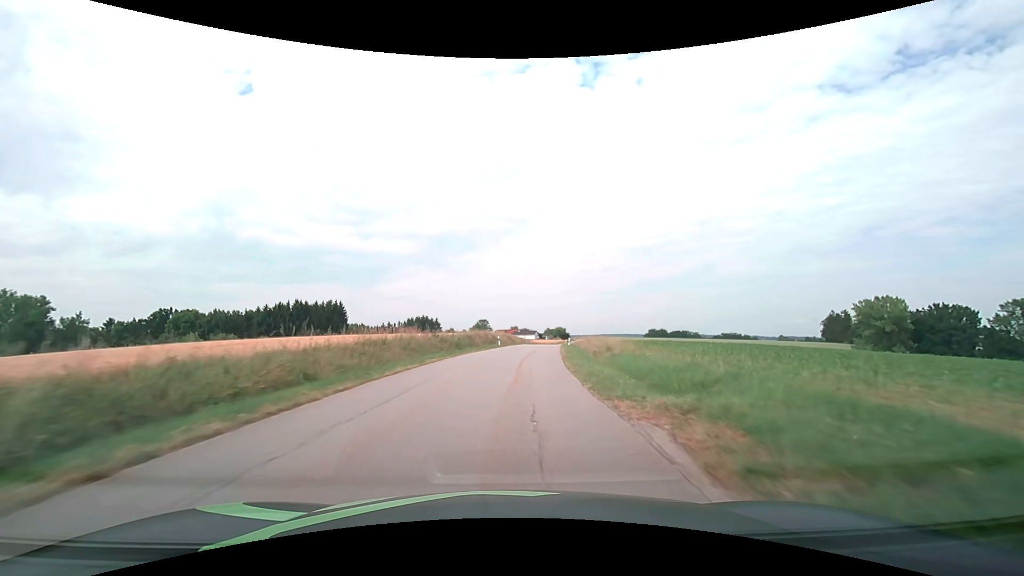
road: tertiary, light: Day
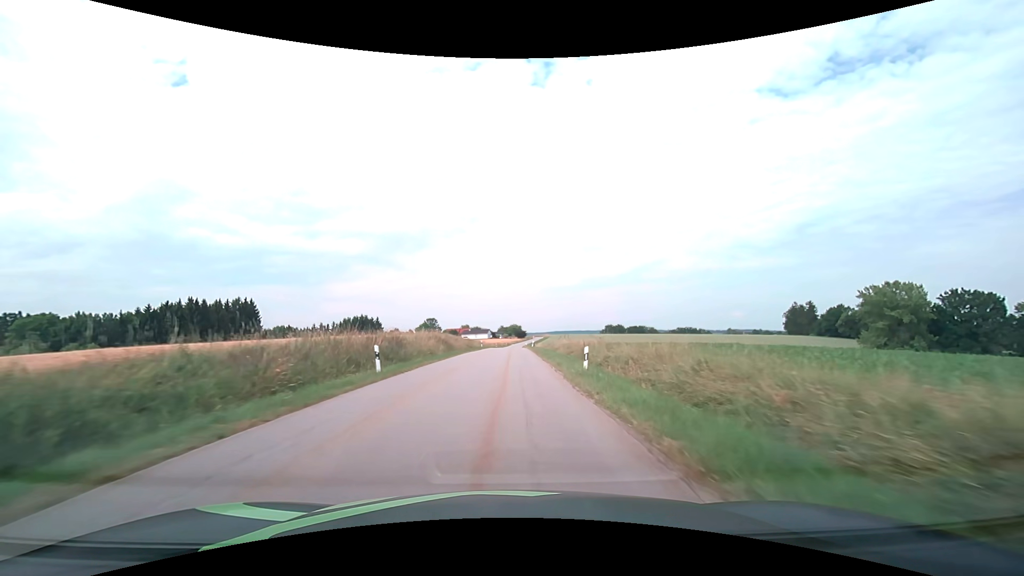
(+2.0, +33.0) m; +5°
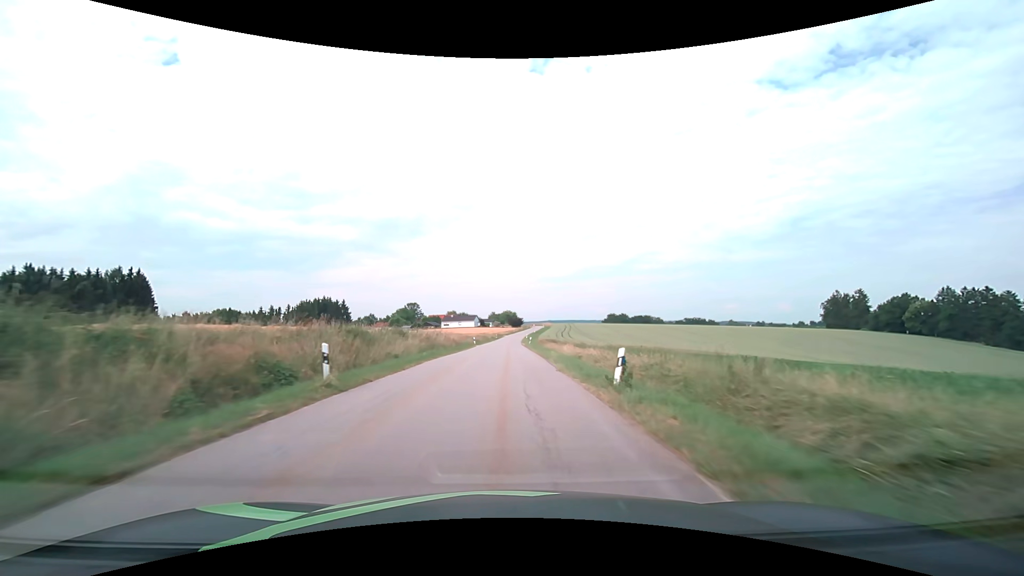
(+1.0, +55.5) m; +1°
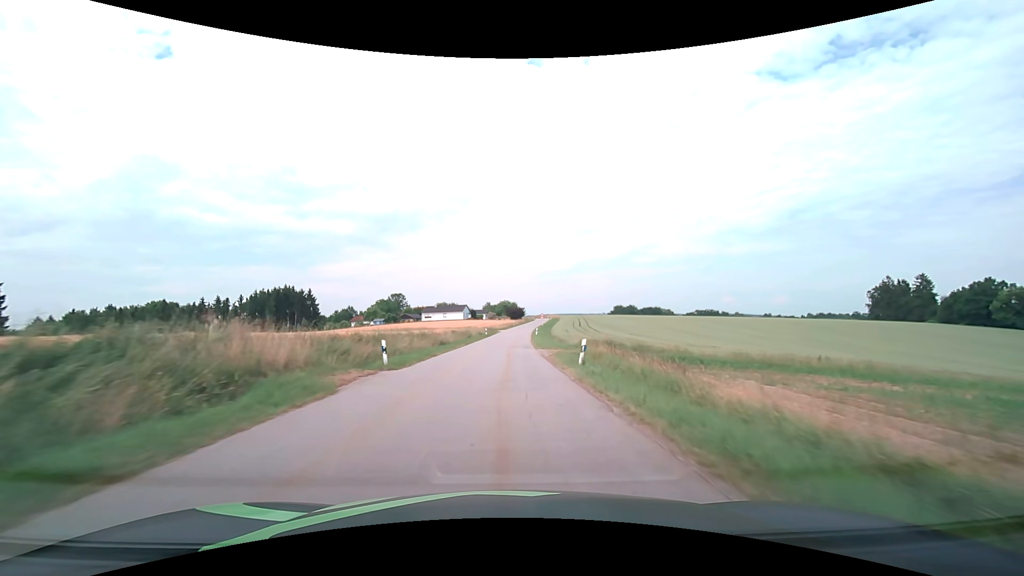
(+0.2, +44.5) m; 0°
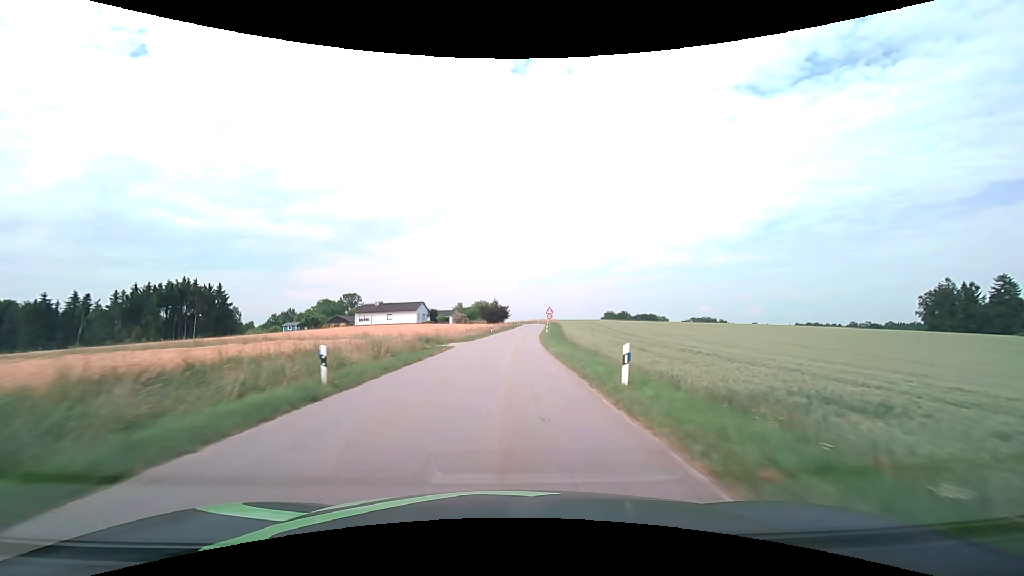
(+0.7, +55.2) m; +2°
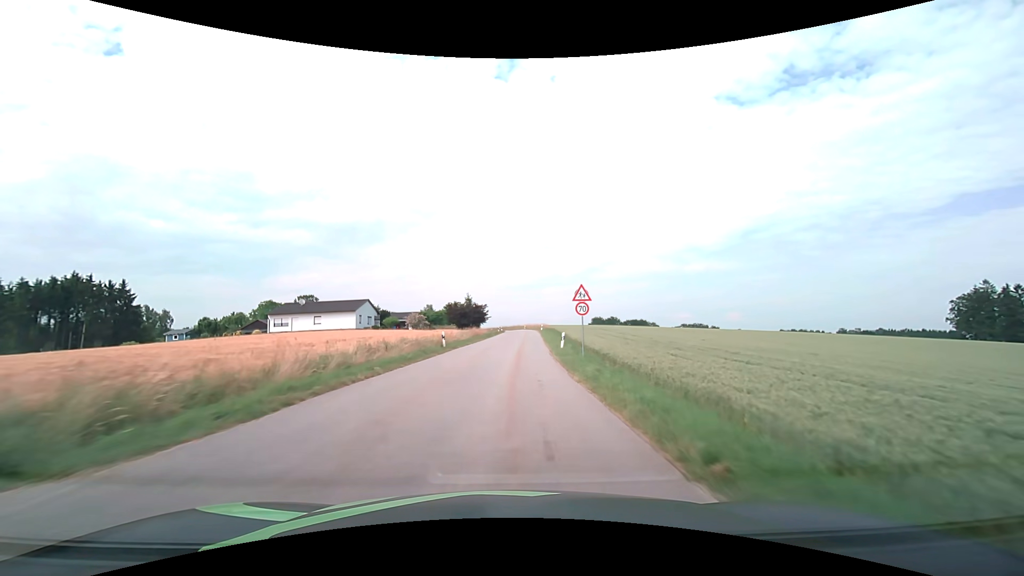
(+0.6, +32.6) m; +2°
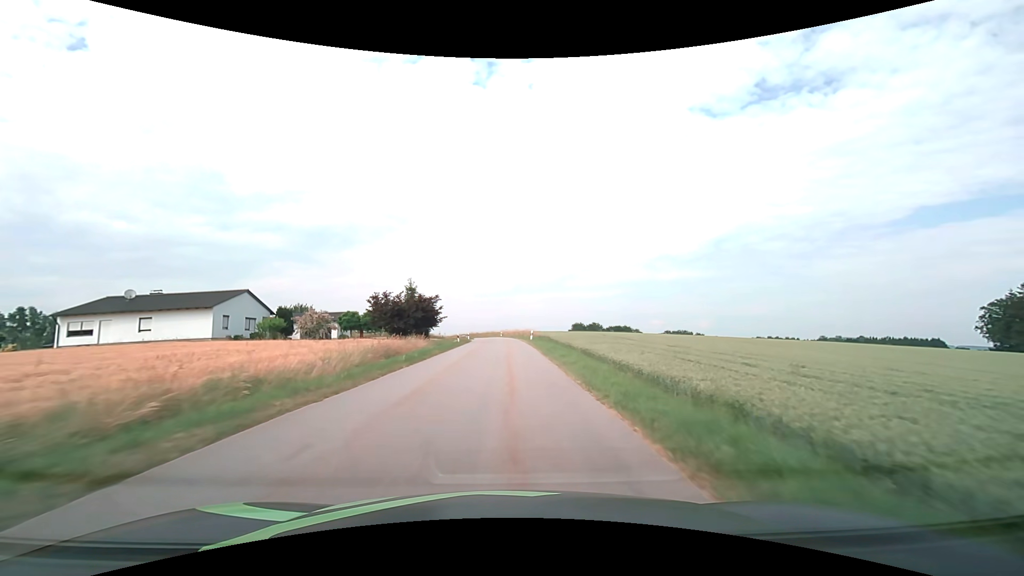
(+0.7, +32.3) m; +3°
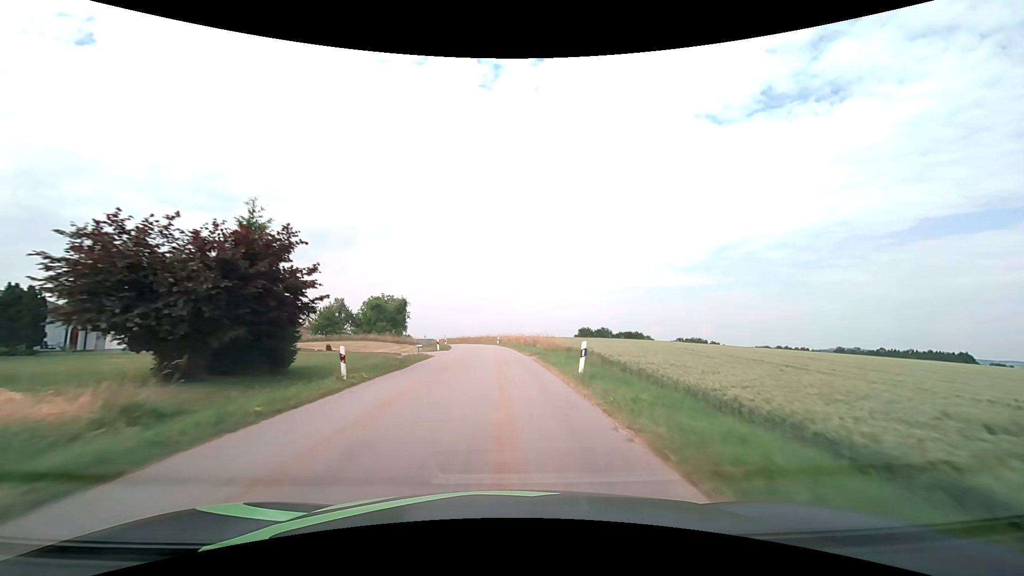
(+0.2, +32.3) m; 0°
(0, +10) (0, +20) (0, +30) (-1, +40) (-2, +50) (-3, +60) (-4, +70) (-6, +80) (-8, +89) (-11, +99) m
